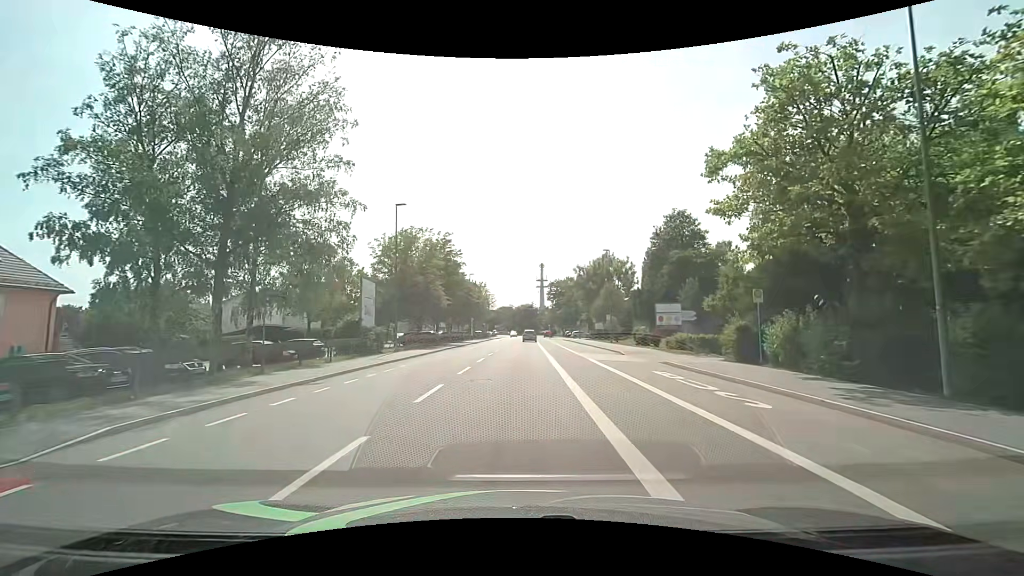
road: tertiary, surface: asphalt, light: Day
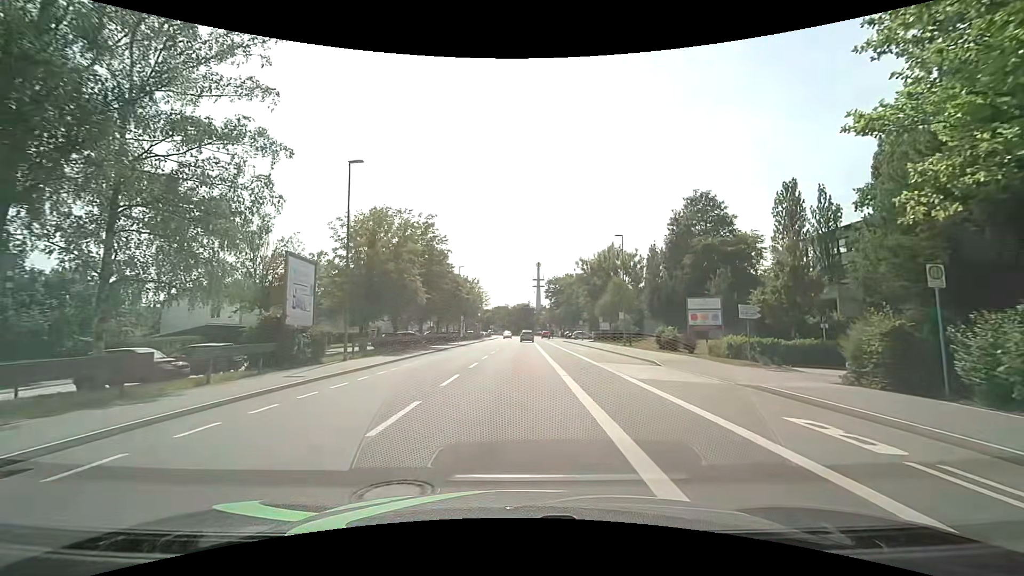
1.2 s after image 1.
(+0.1, +9.0) m; +1°
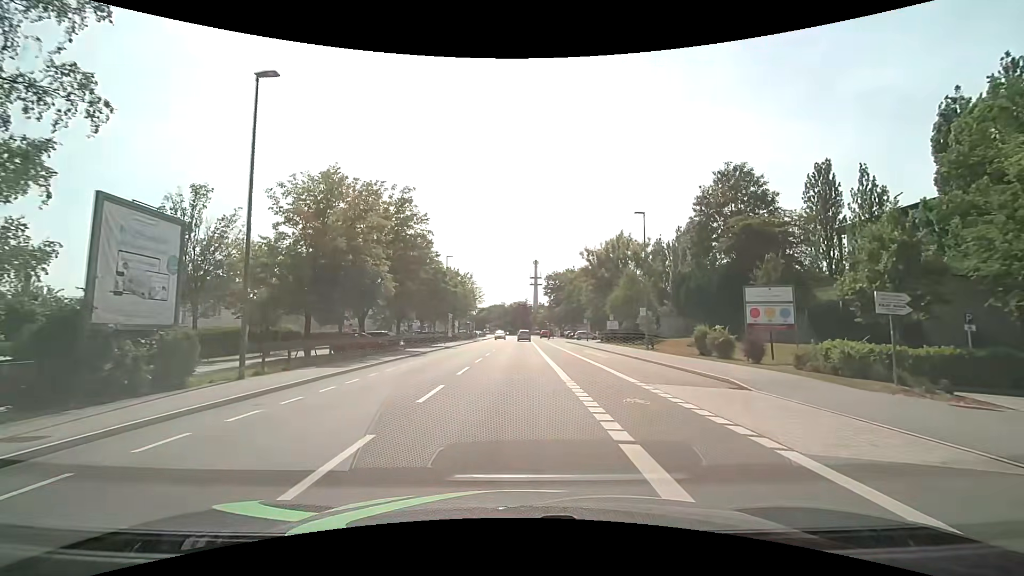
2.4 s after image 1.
(+0.1, +9.0) m; 0°
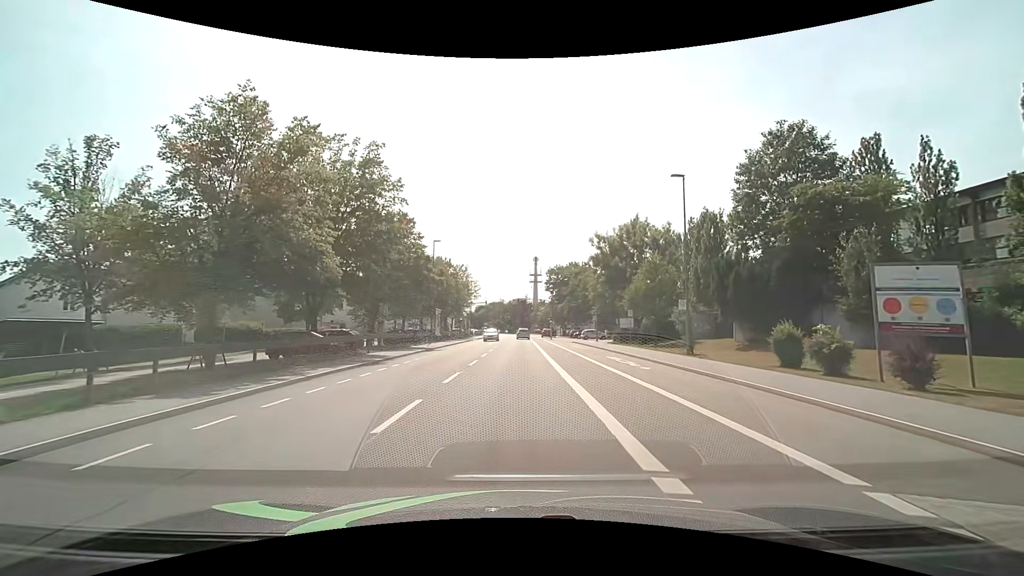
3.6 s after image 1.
(0.0, +9.0) m; 0°
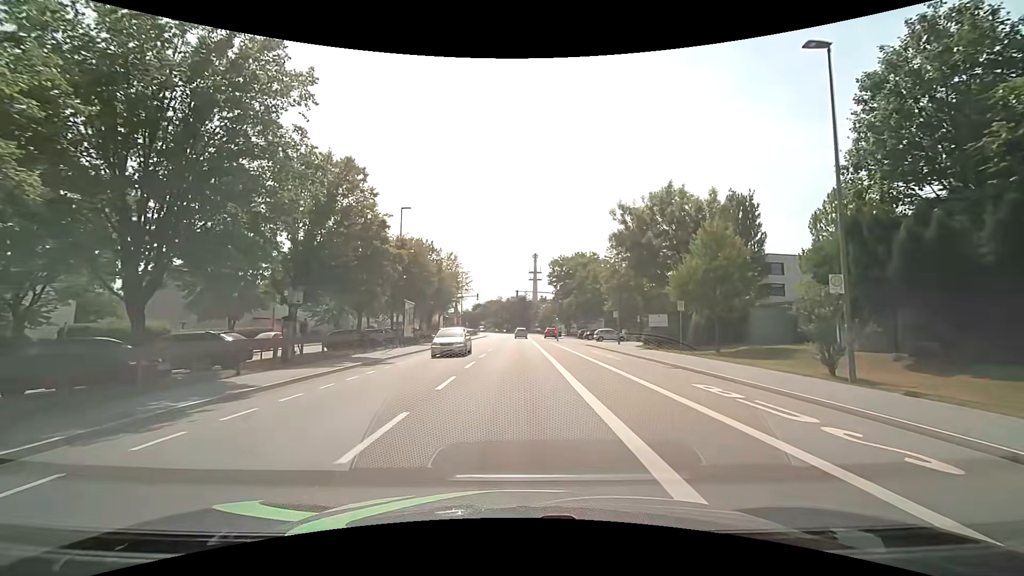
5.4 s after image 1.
(0.0, +13.5) m; 0°
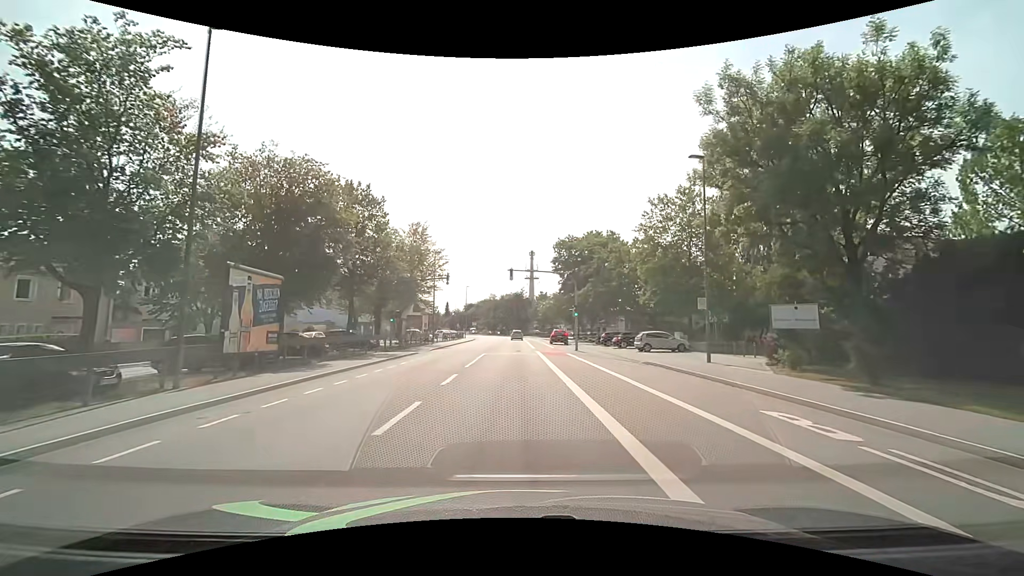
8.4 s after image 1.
(+0.1, +22.6) m; +1°
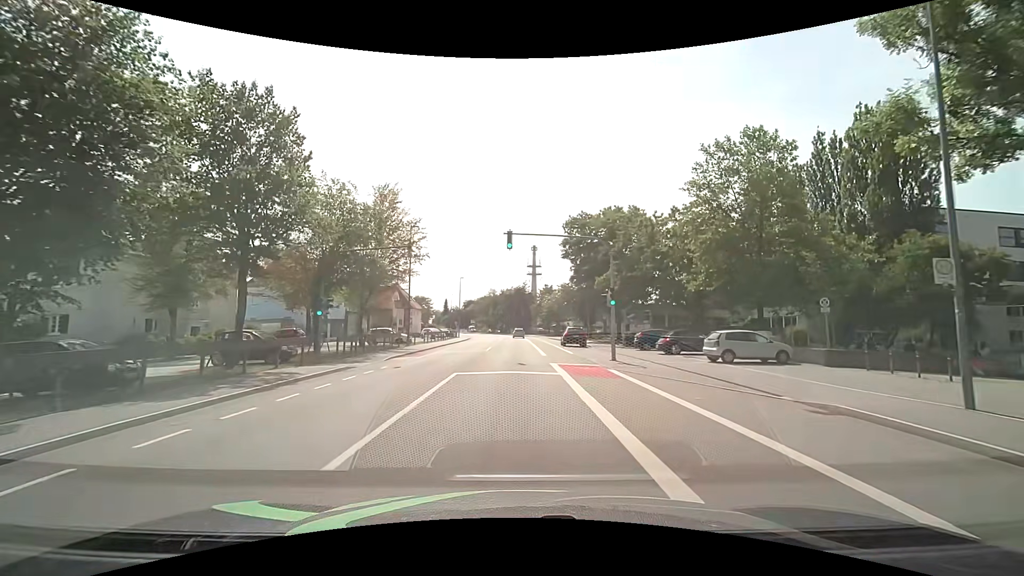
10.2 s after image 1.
(-0.1, +13.5) m; 0°
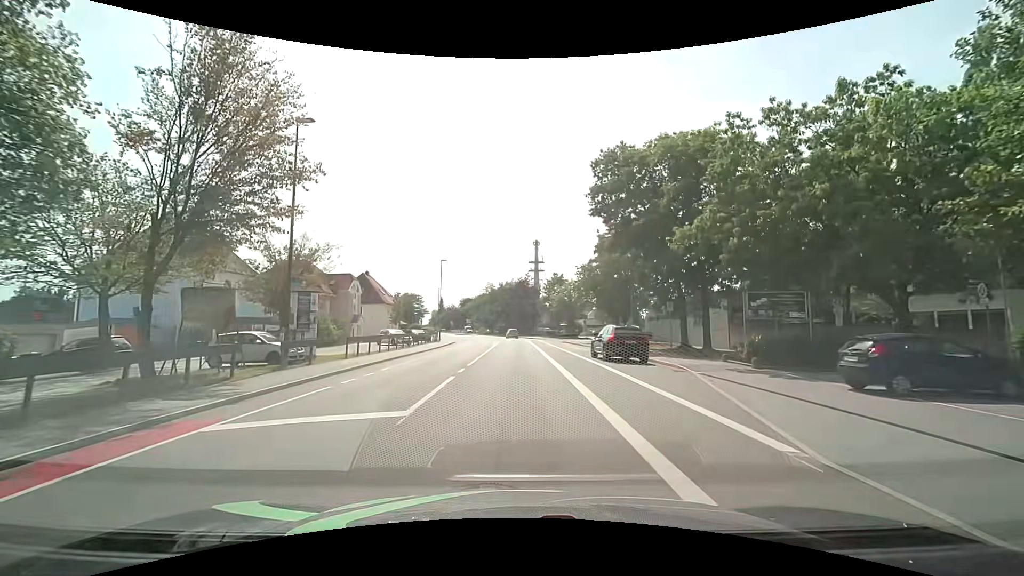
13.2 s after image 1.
(-0.2, +22.6) m; -1°
(0, +10) (0, +20) (0, +30) (0, +40) (0, +50) (0, +60) (0, +70) (0, +80) (-1, +90) (-3, +100) m
